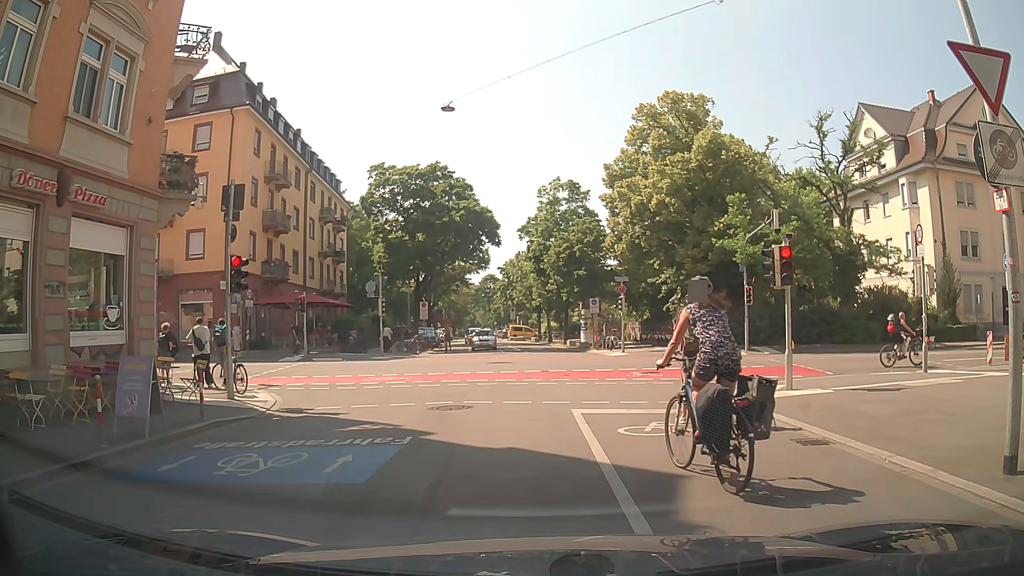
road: residential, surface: asphalt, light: Day
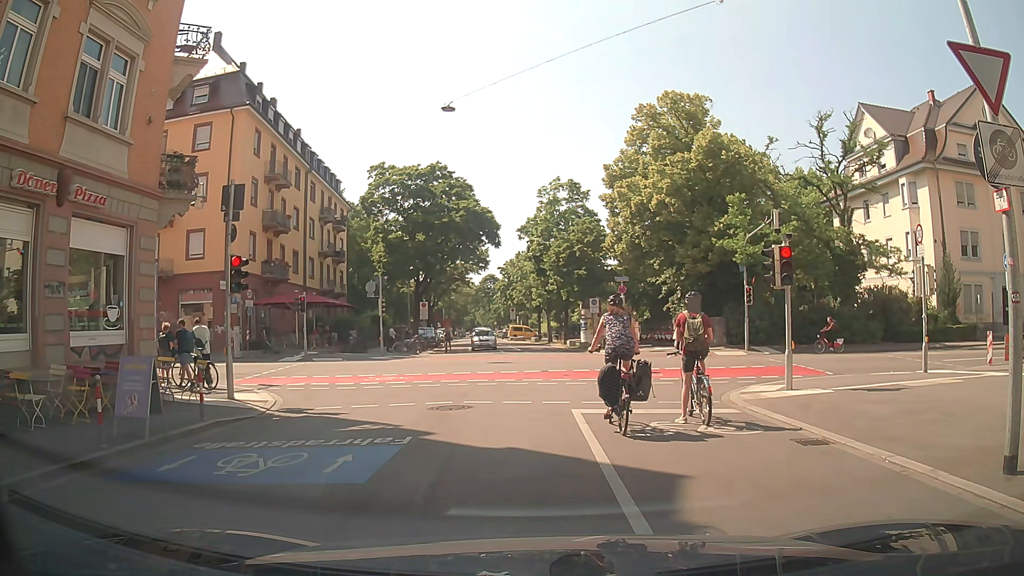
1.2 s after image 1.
(0.0, 0.0) m; 0°
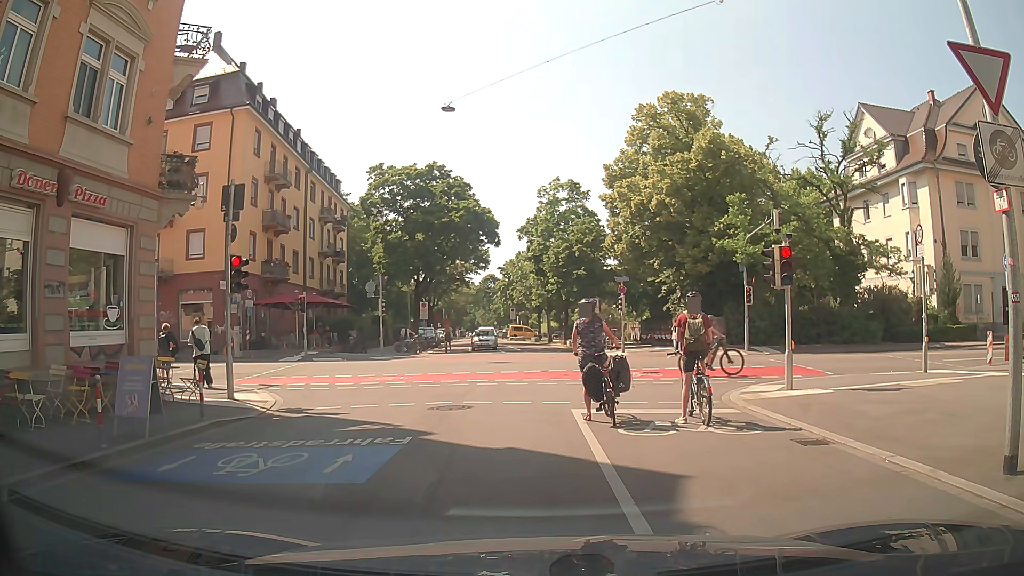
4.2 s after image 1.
(0.0, 0.0) m; 0°
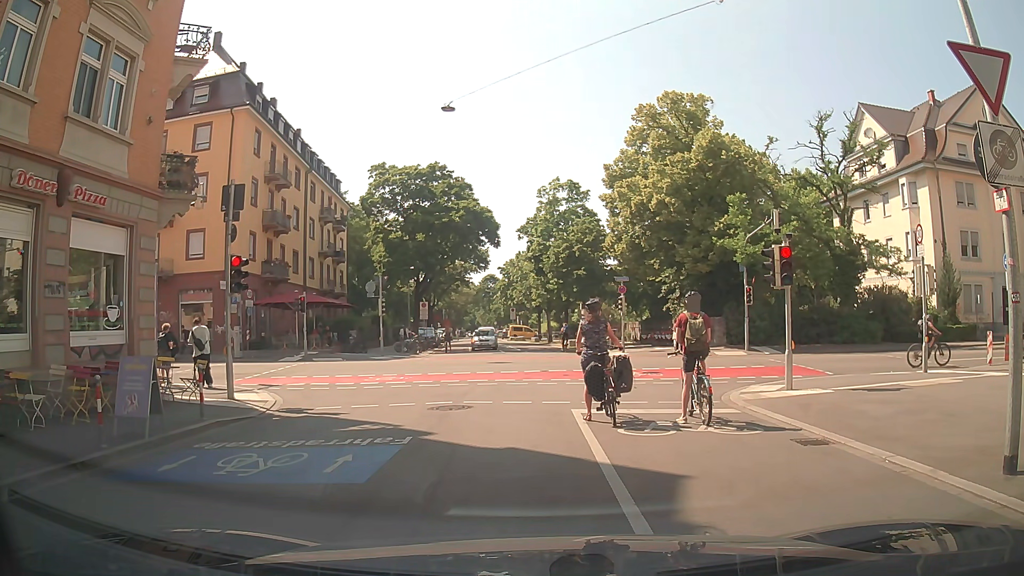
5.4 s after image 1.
(0.0, 0.0) m; 0°
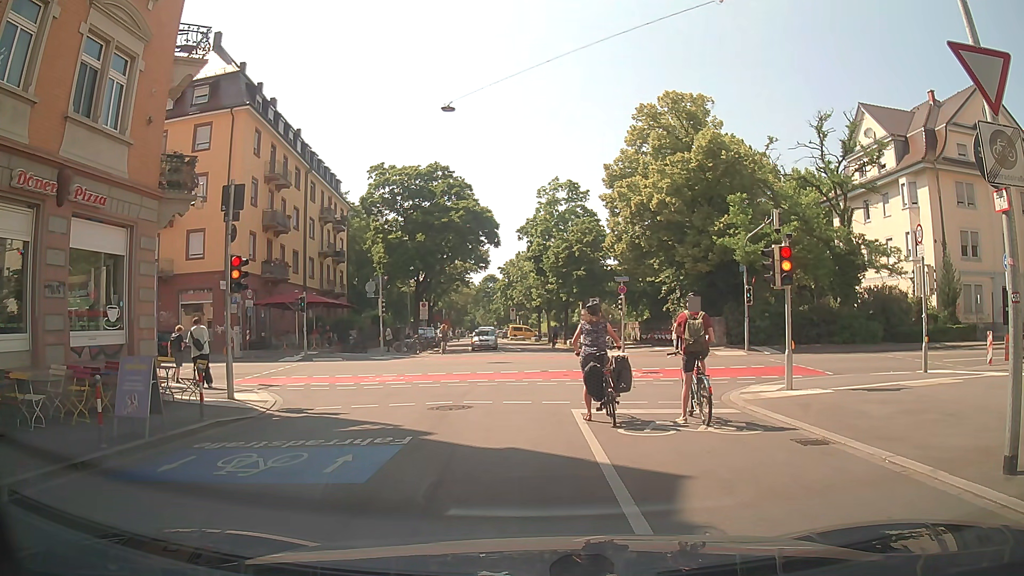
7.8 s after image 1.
(0.0, 0.0) m; 0°
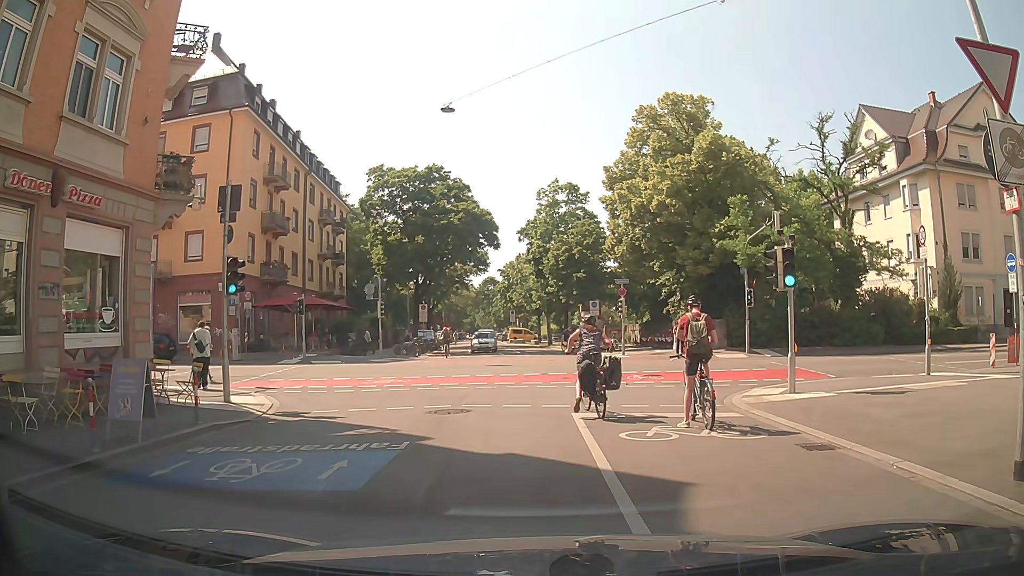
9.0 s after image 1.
(0.0, +0.2) m; 0°
